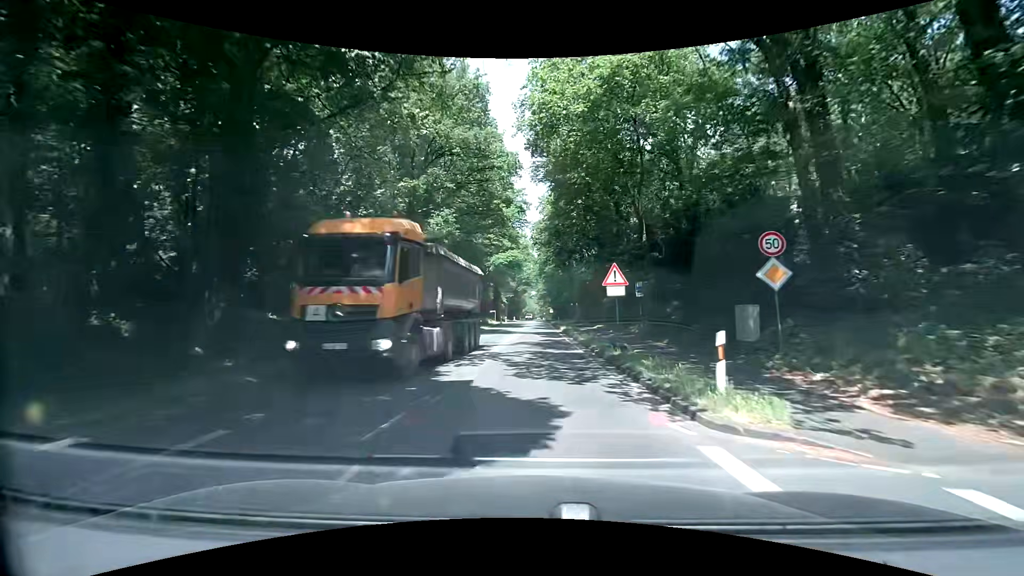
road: secondary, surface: asphalt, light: Day
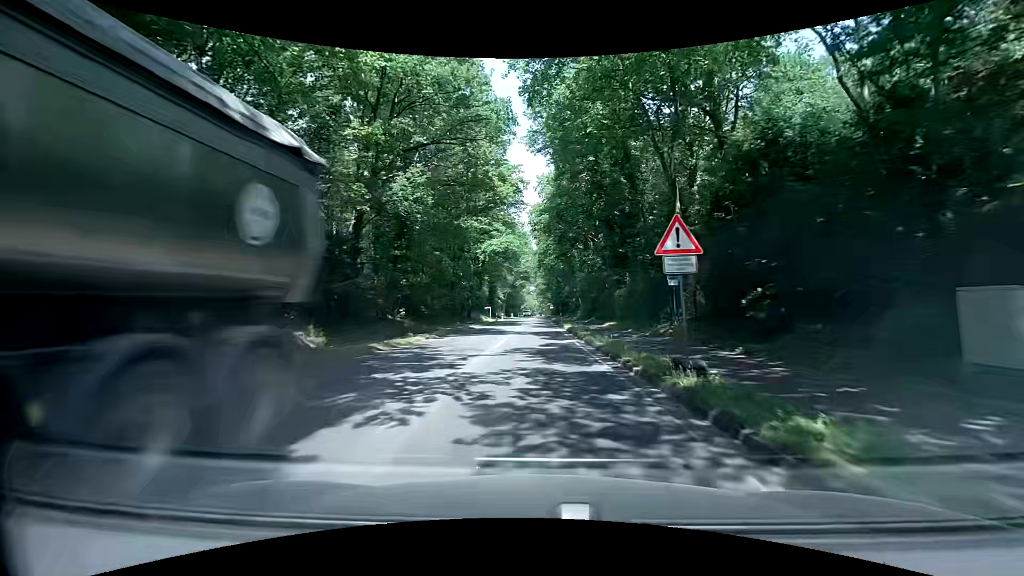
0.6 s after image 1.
(+0.1, +7.5) m; 0°
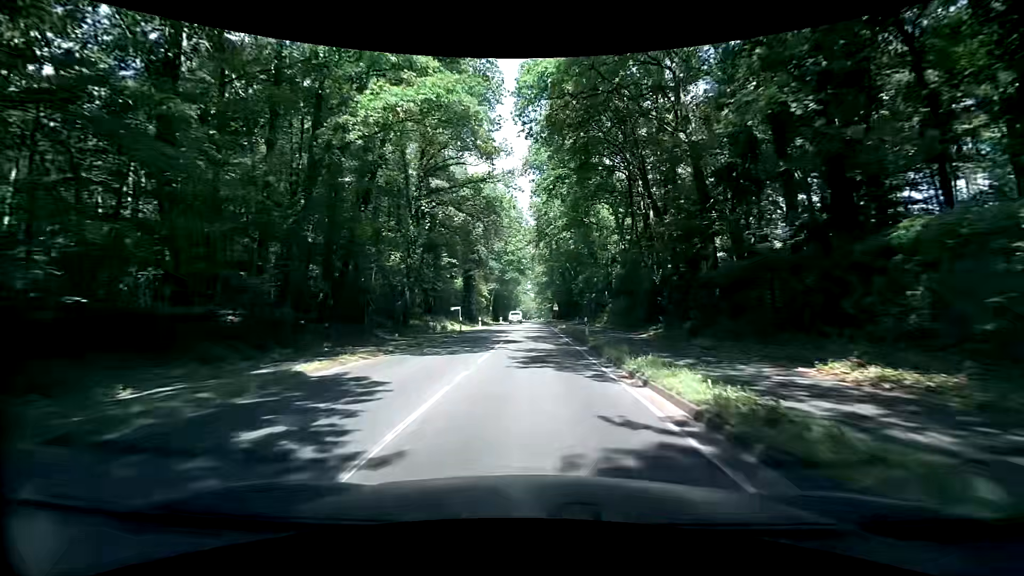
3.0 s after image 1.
(+0.5, +30.5) m; +1°
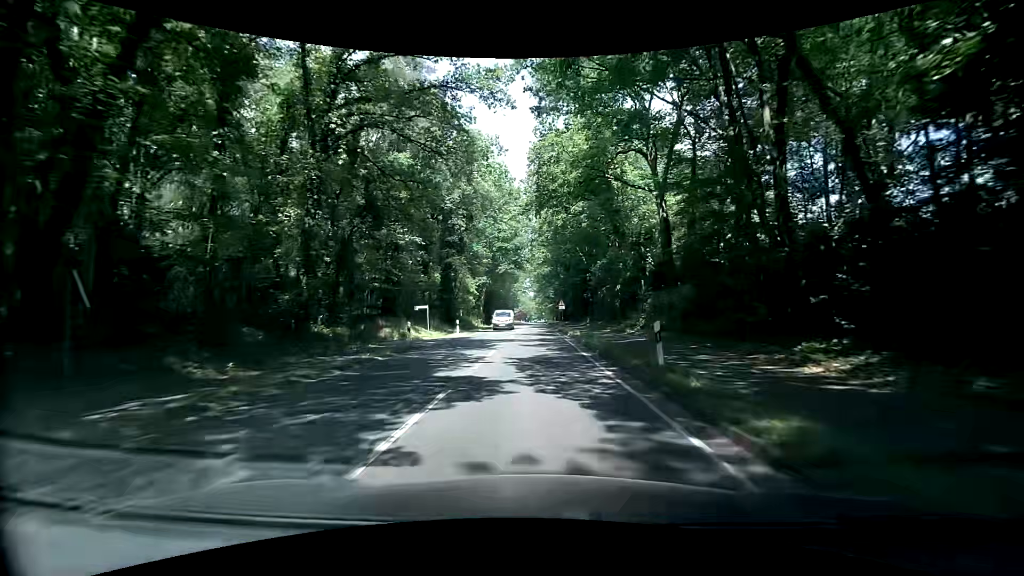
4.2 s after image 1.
(+0.1, +15.2) m; 0°
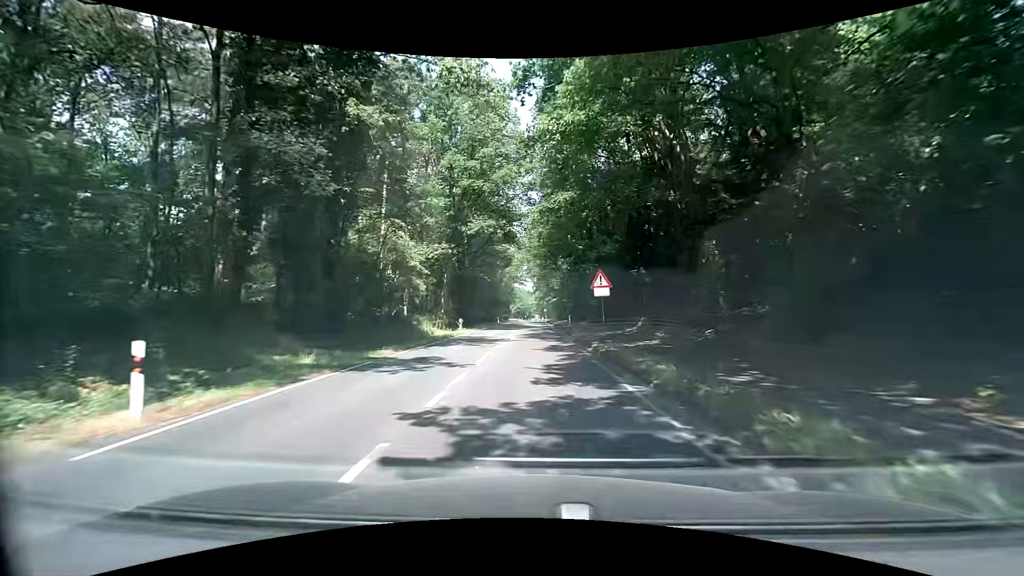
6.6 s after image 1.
(+0.5, +30.4) m; 0°
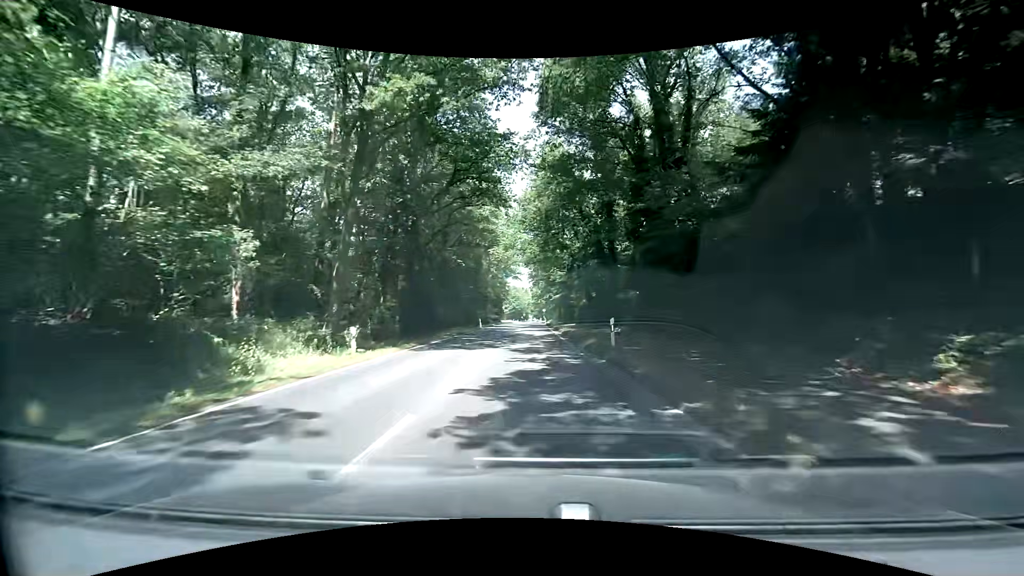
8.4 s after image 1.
(+0.3, +22.8) m; 0°
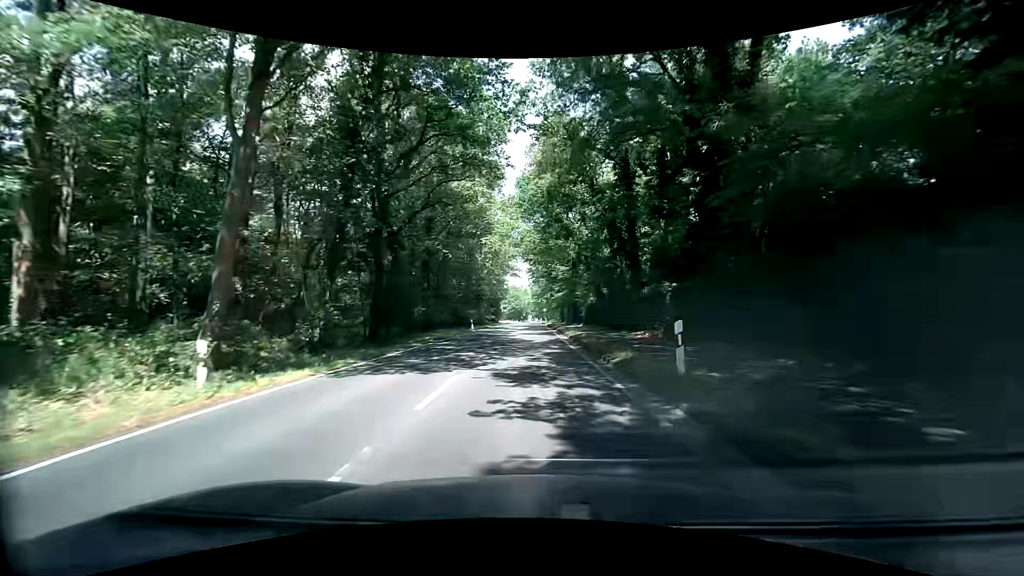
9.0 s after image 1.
(+0.1, +7.6) m; 0°
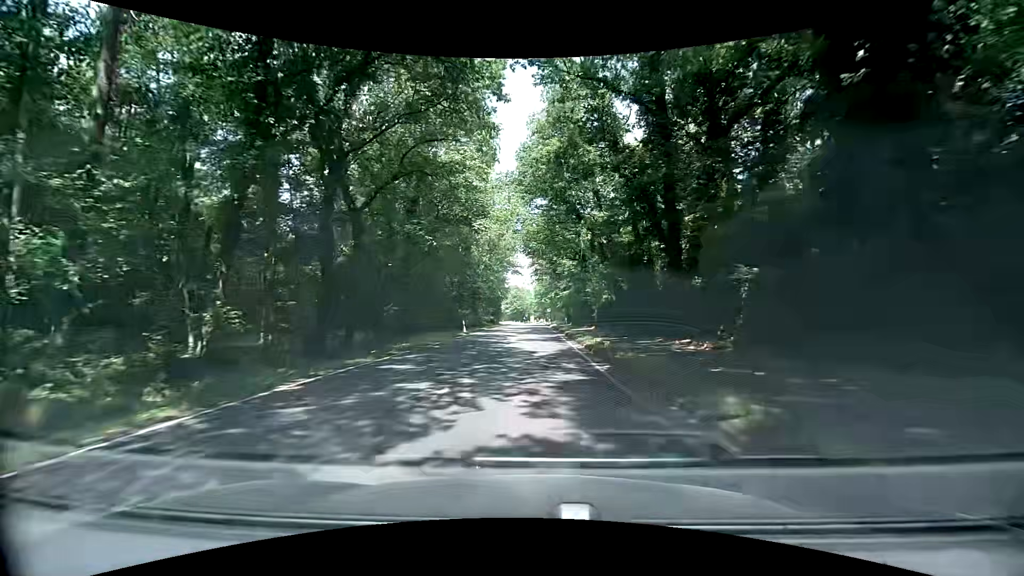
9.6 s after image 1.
(+0.1, +7.6) m; 0°
(0, +10) (0, +20) (0, +30) (0, +40) (0, +50) (0, +60) (+1, +70) (+1, +80) (+1, +90) (+1, +100) m
